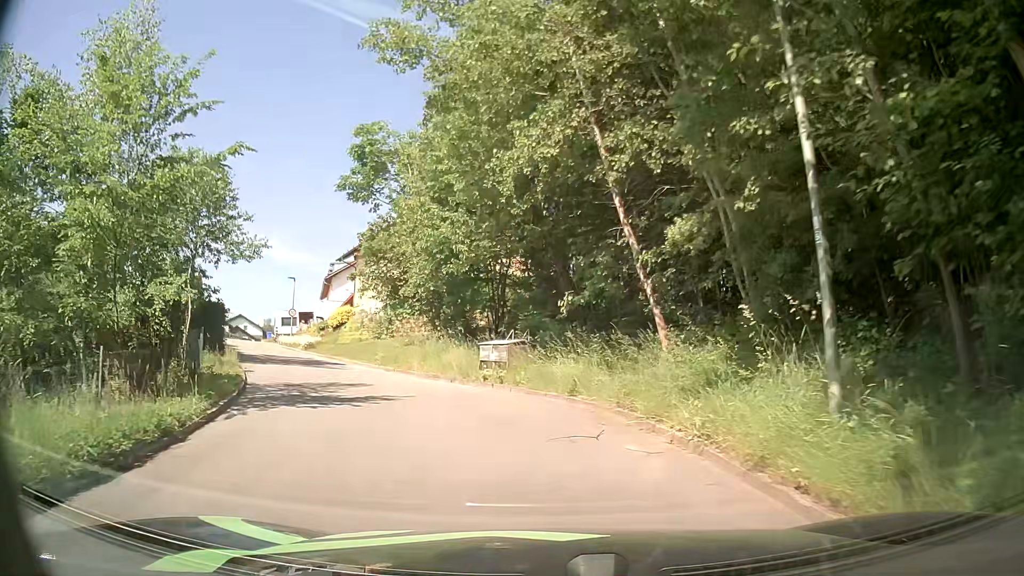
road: residential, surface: asphalt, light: Day
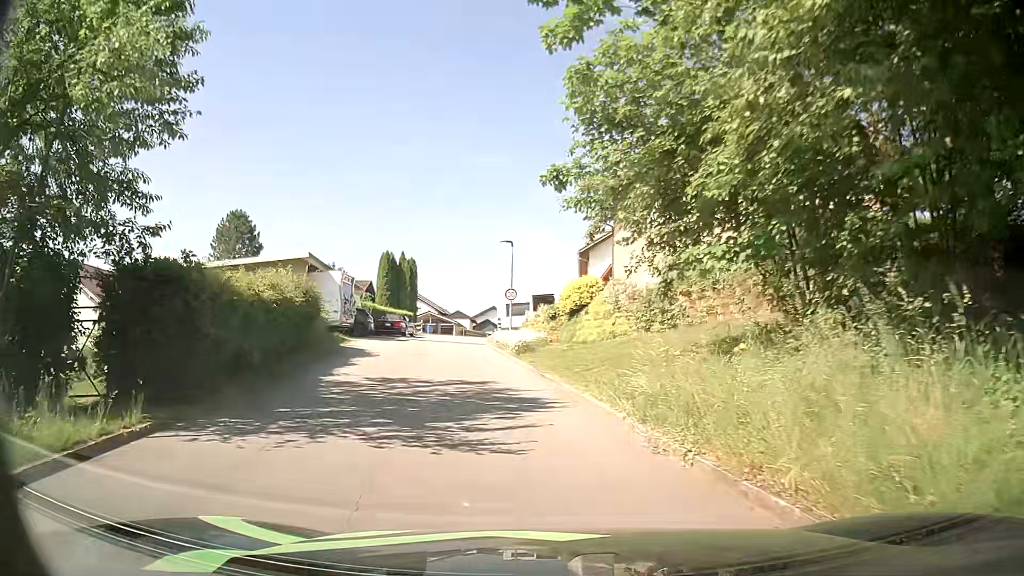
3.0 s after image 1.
(-3.1, +17.7) m; -23°
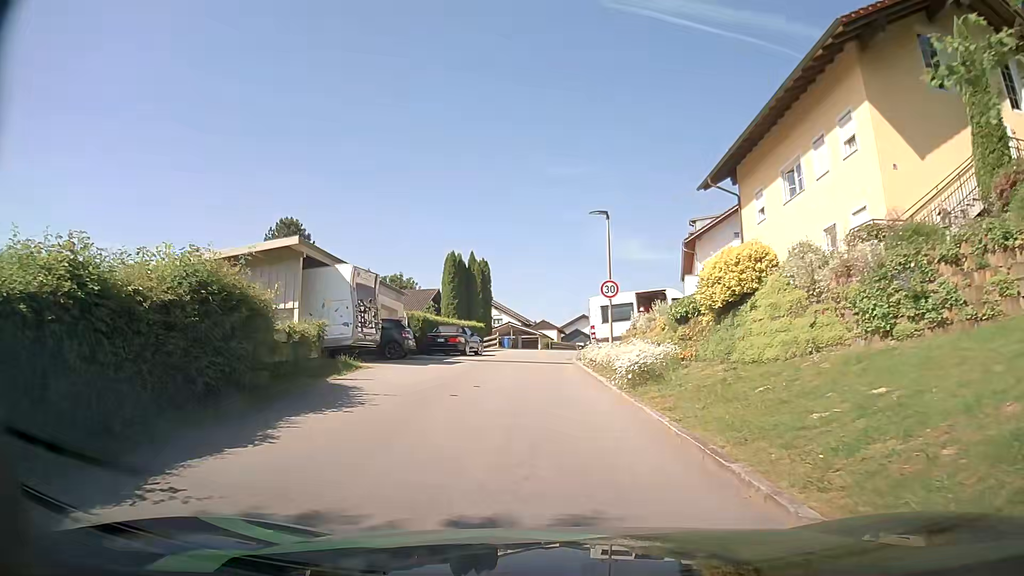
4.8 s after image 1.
(-0.7, +10.3) m; -7°
(0, +10) (-1, +20) (-1, +30) (-1, +40) (0, +50) (+1, +60) (+4, +70) (+6, +79) (+9, +89) (+11, +99) m
